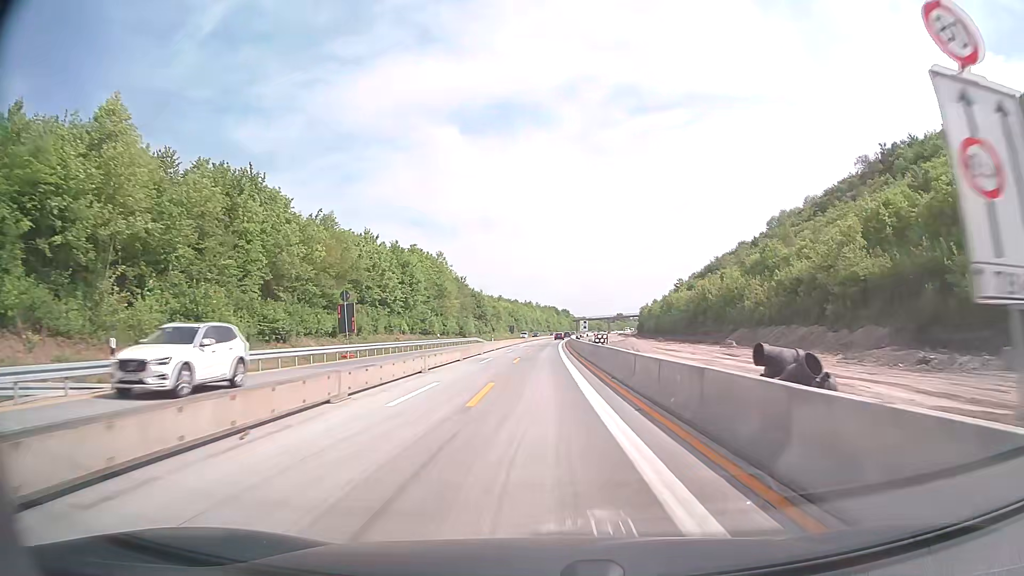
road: motorway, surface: concrete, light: Day
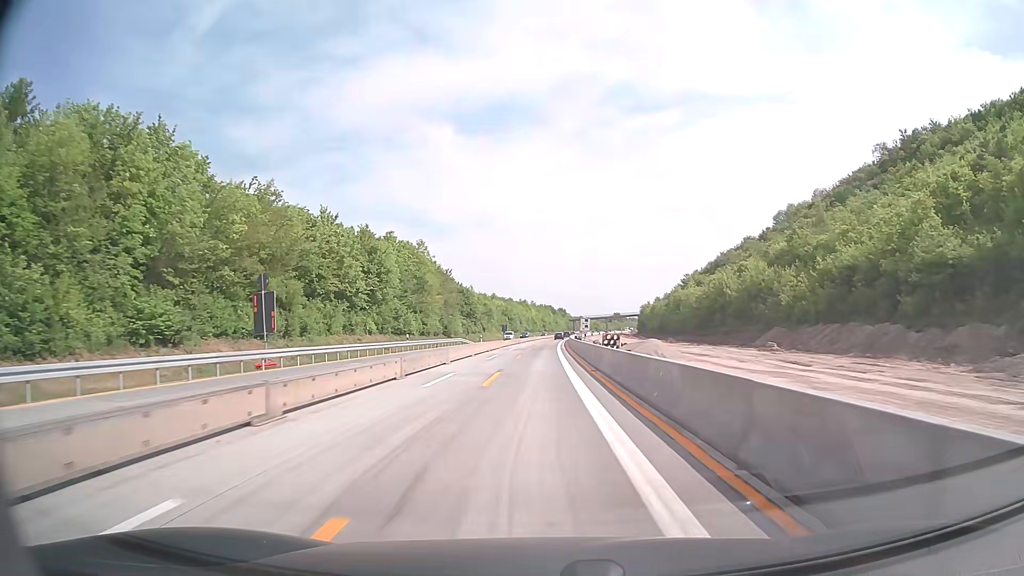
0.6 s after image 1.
(0.0, +13.3) m; 0°
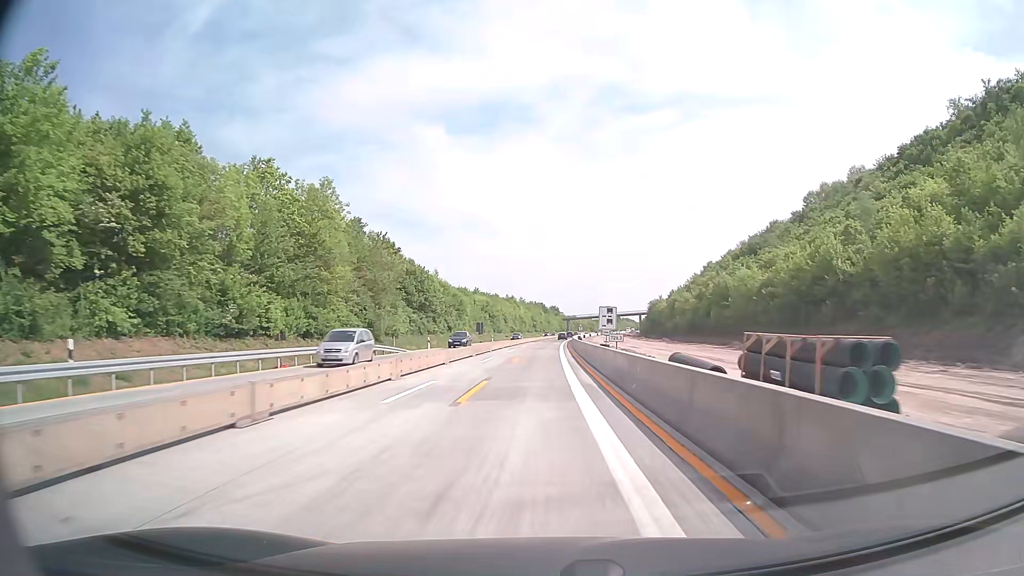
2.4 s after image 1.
(+0.1, +40.1) m; +1°
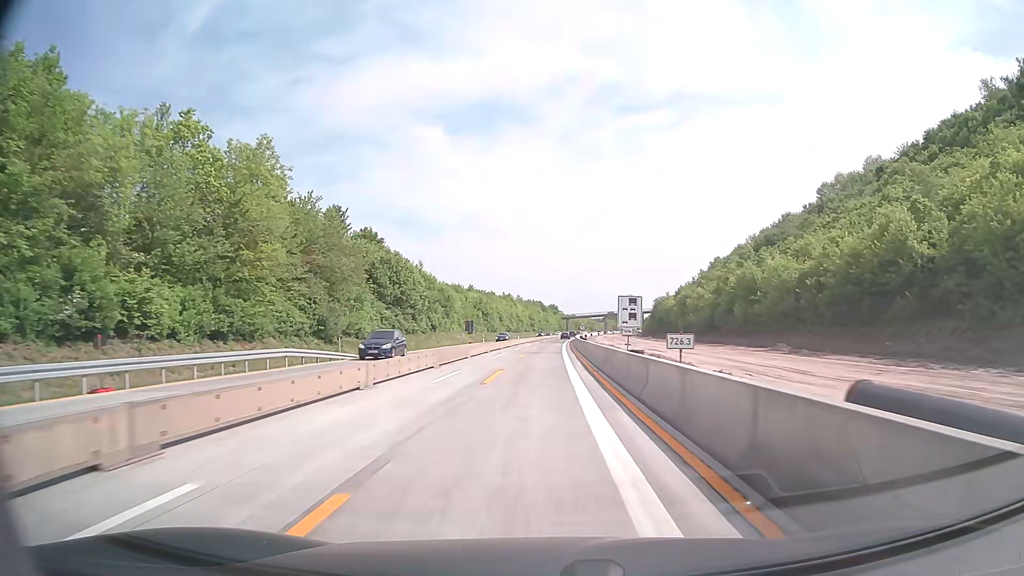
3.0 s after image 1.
(0.0, +13.4) m; 0°
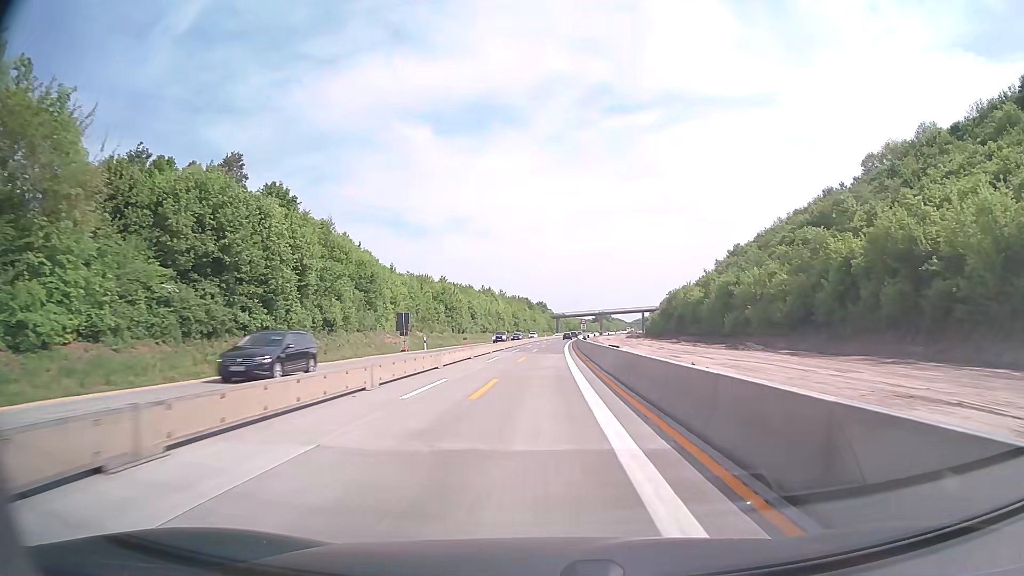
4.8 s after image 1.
(+0.3, +40.1) m; +1°
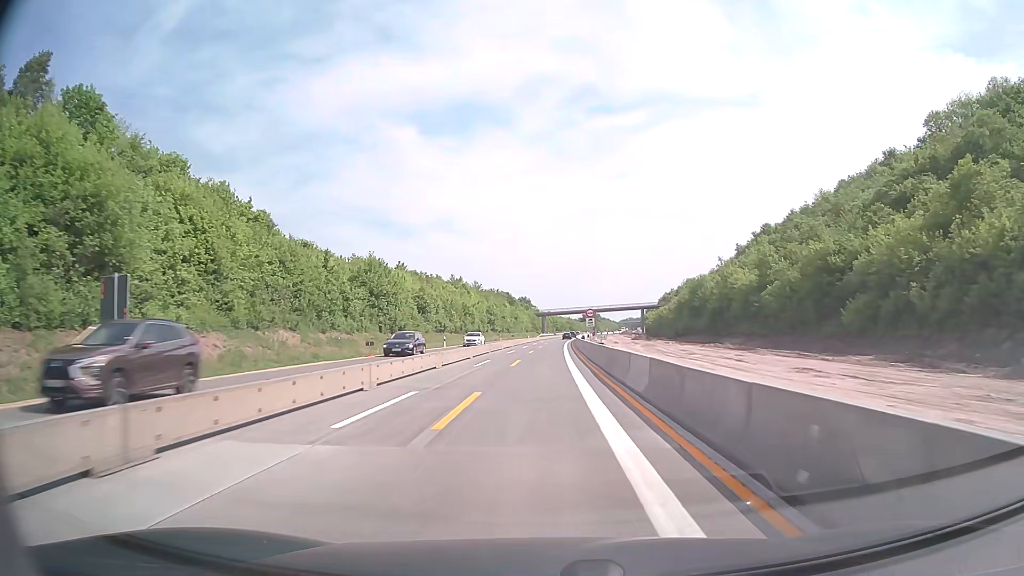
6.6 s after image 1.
(+0.5, +40.3) m; +1°
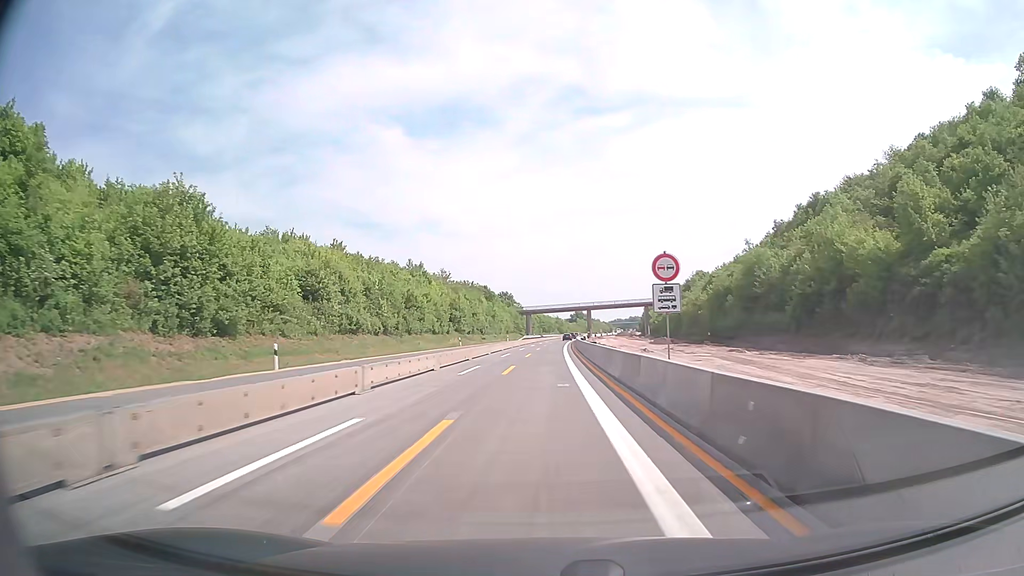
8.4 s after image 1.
(+0.4, +40.5) m; +1°
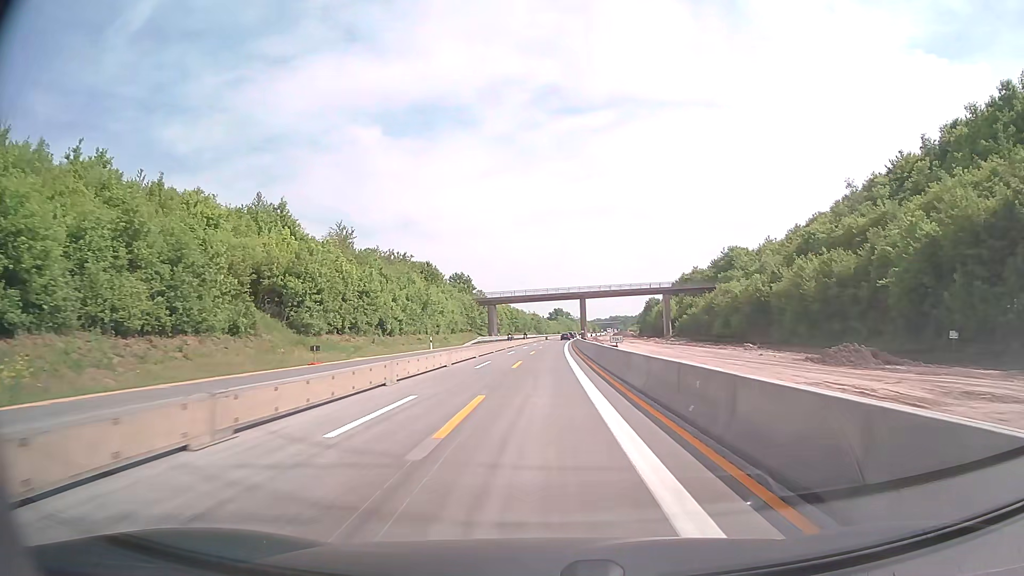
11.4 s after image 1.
(+1.0, +67.6) m; +2°
(0, +10) (0, +20) (0, +30) (0, +40) (+1, +50) (+1, +60) (+1, +70) (+2, +80) (+2, +90) (+2, +100) m
